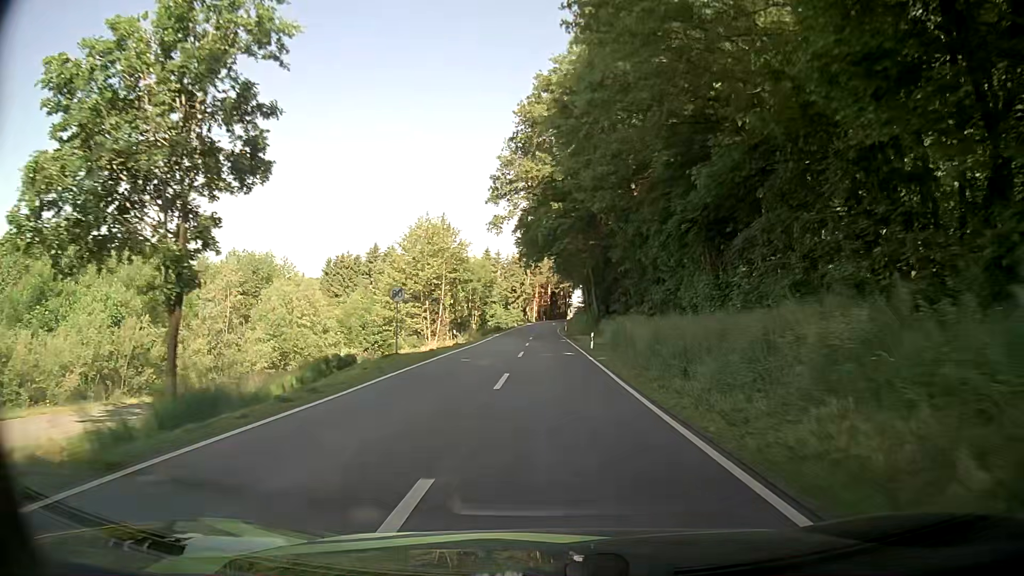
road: secondary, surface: asphalt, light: Day
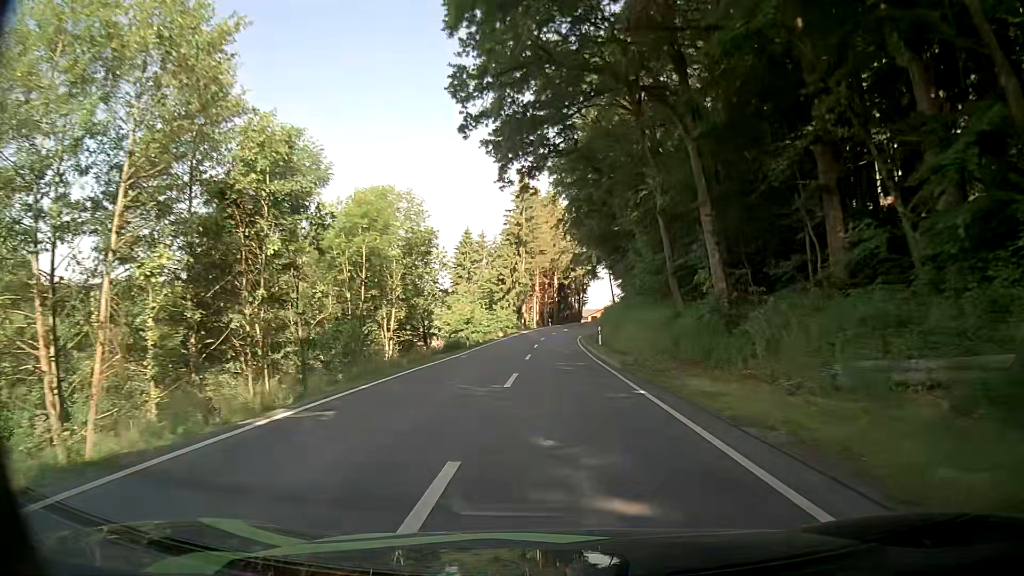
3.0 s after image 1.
(-0.3, +47.2) m; -1°
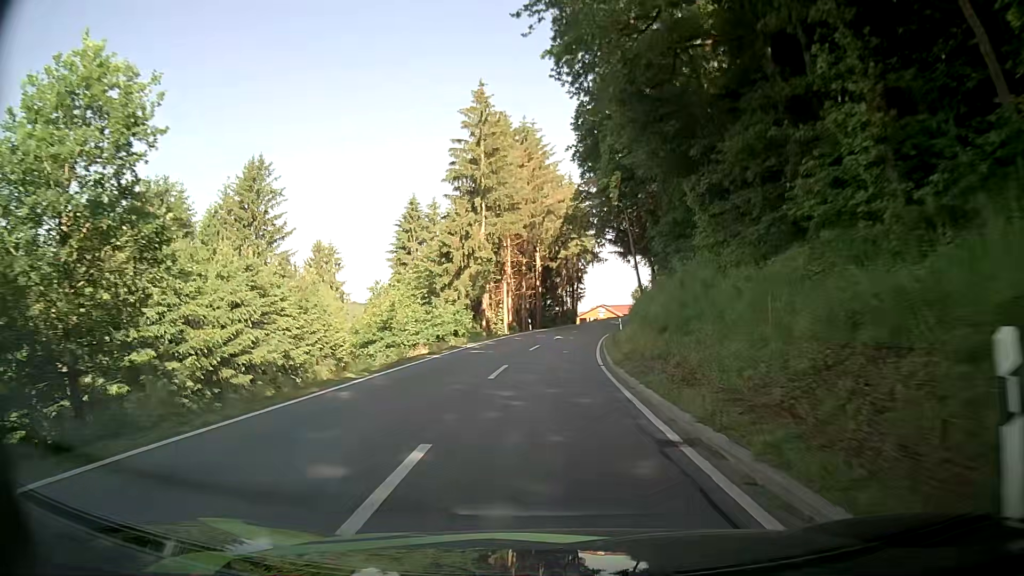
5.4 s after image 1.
(+0.6, +35.1) m; +2°
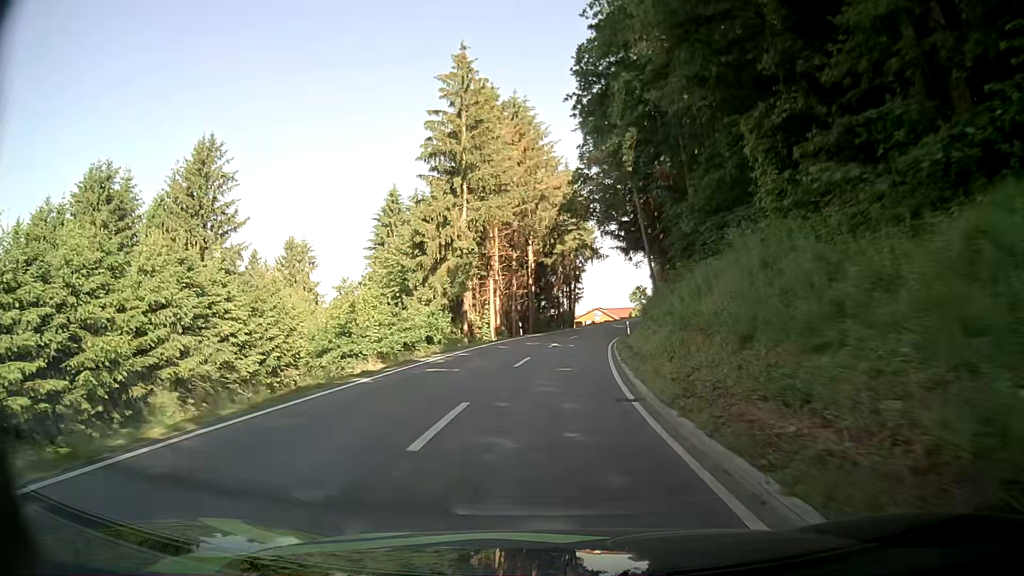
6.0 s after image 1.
(0.0, +8.3) m; 0°
